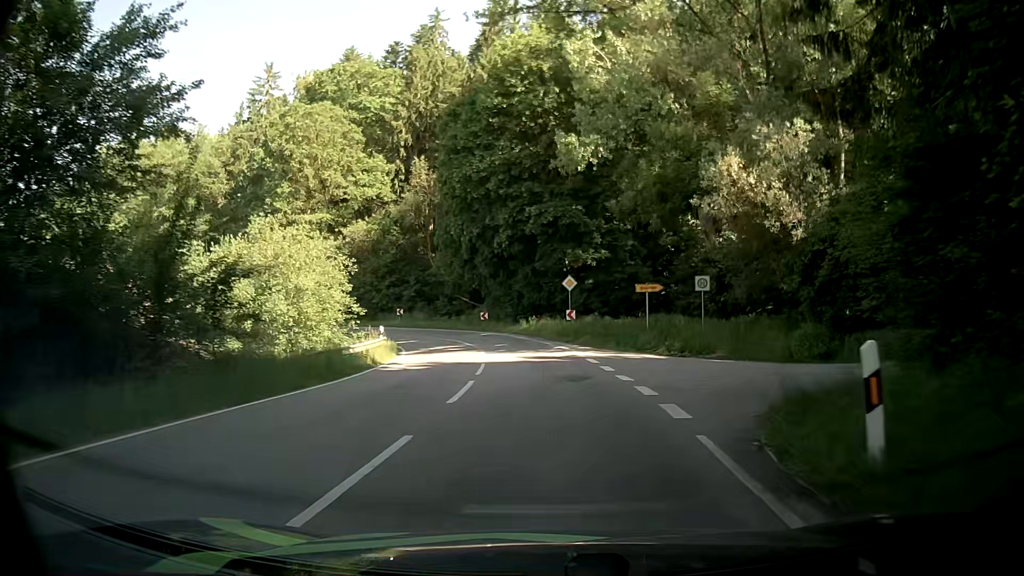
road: secondary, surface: asphalt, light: Day
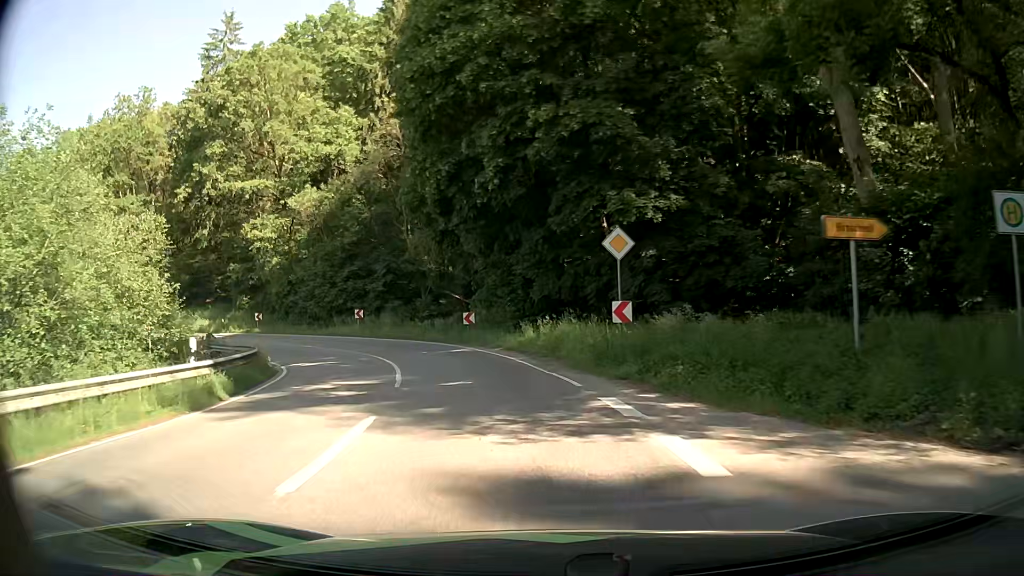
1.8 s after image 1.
(+0.1, +19.1) m; -2°
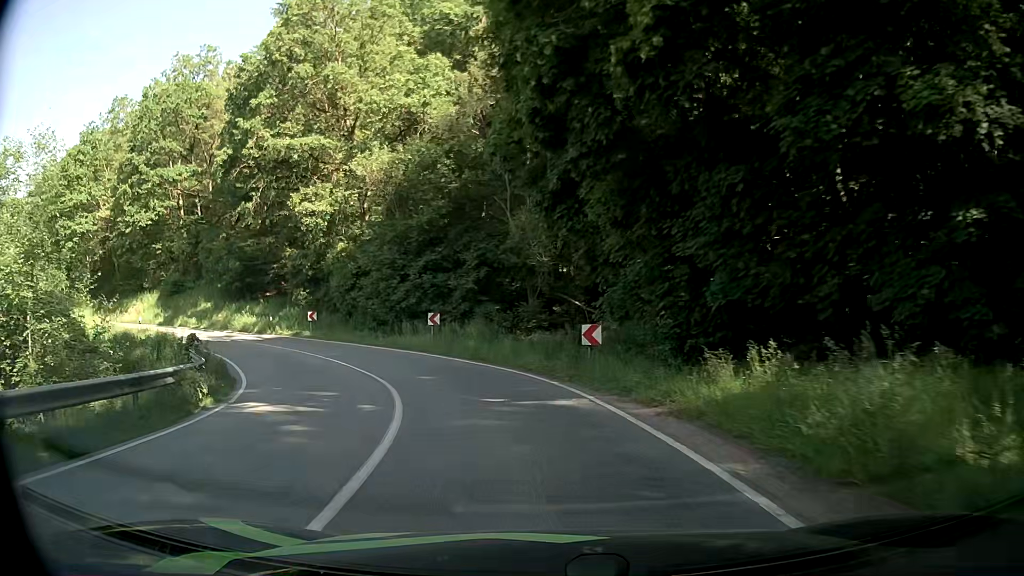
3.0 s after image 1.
(-1.0, +12.6) m; -10°
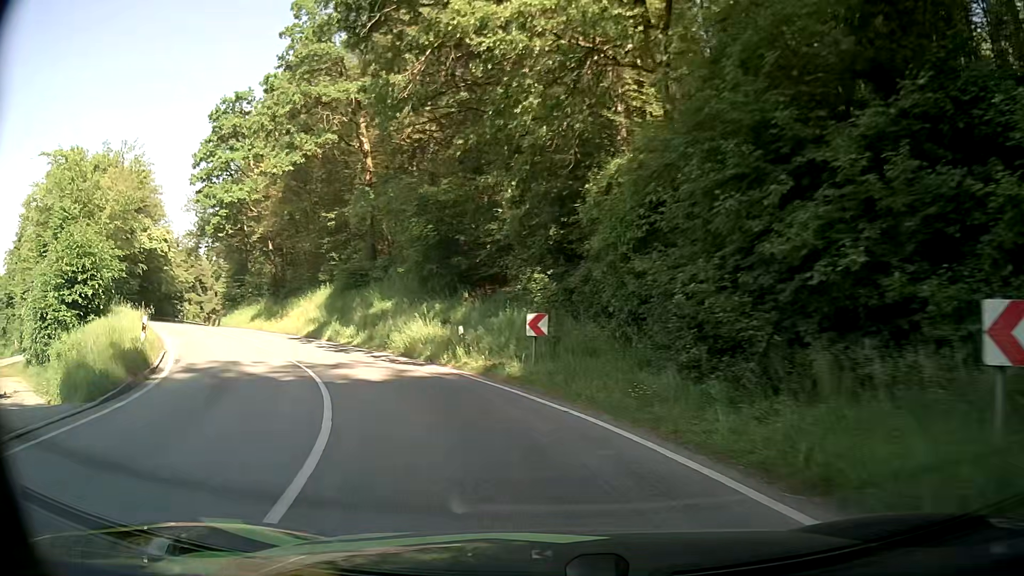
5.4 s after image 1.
(-5.4, +23.6) m; -27°
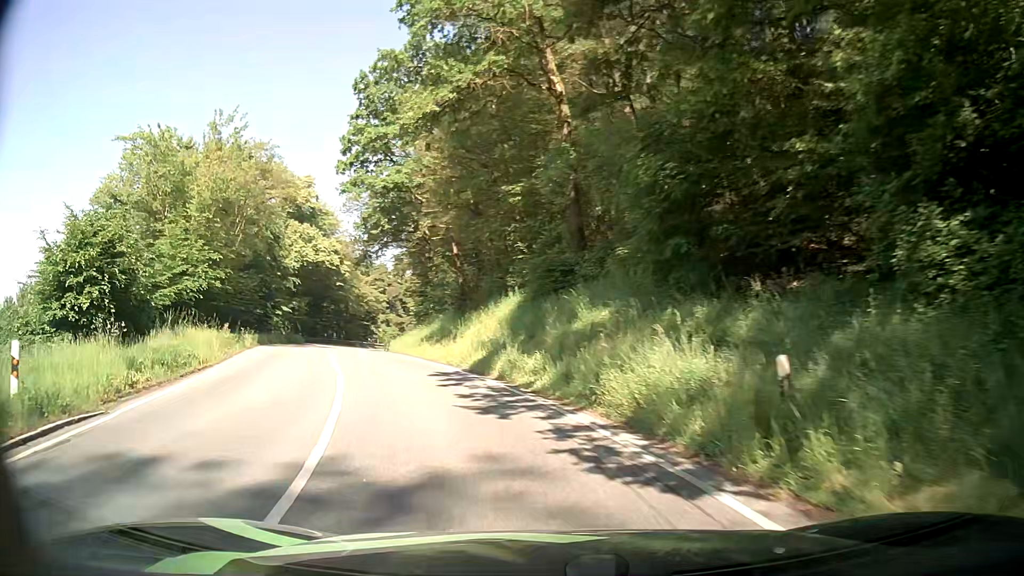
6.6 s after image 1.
(-1.9, +12.1) m; -19°
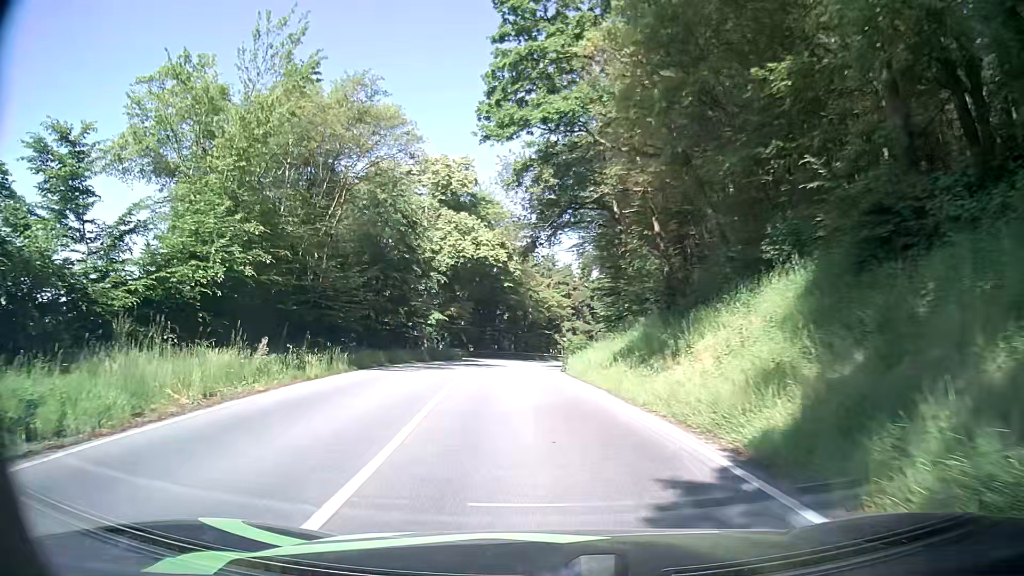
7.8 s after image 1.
(-2.0, +12.6) m; -17°
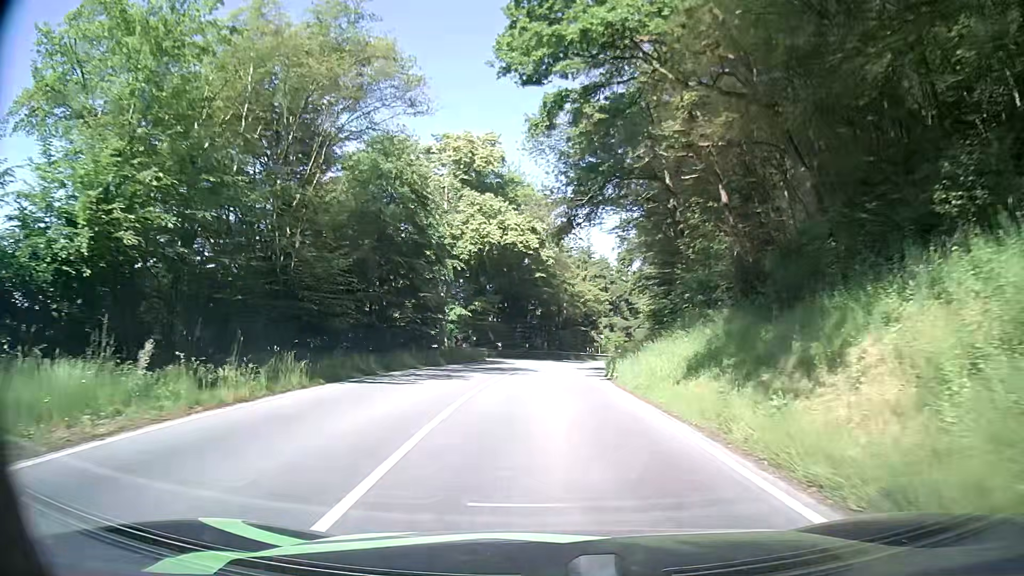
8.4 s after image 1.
(-0.3, +6.6) m; -4°
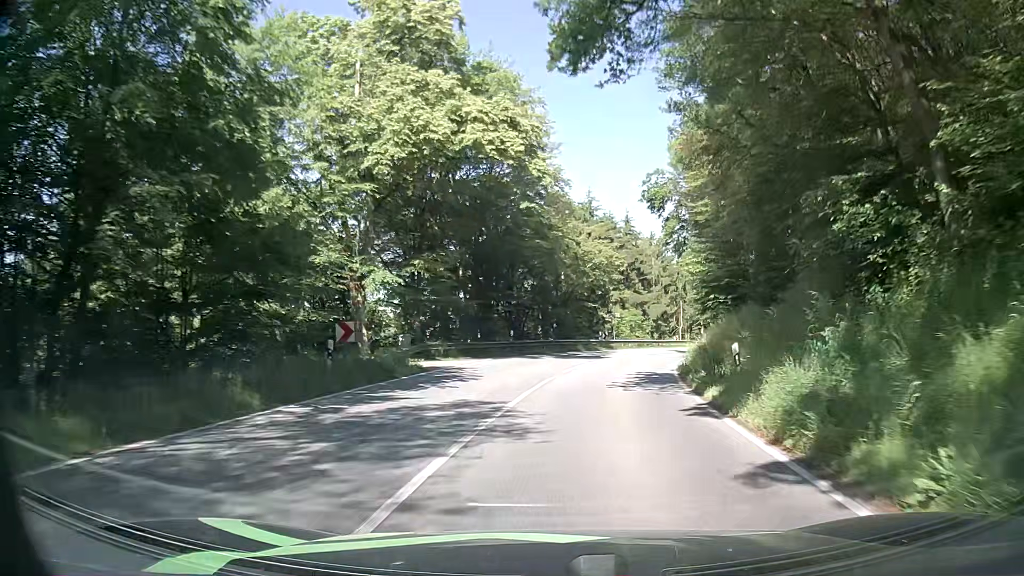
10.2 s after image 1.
(-0.7, +21.2) m; -1°
